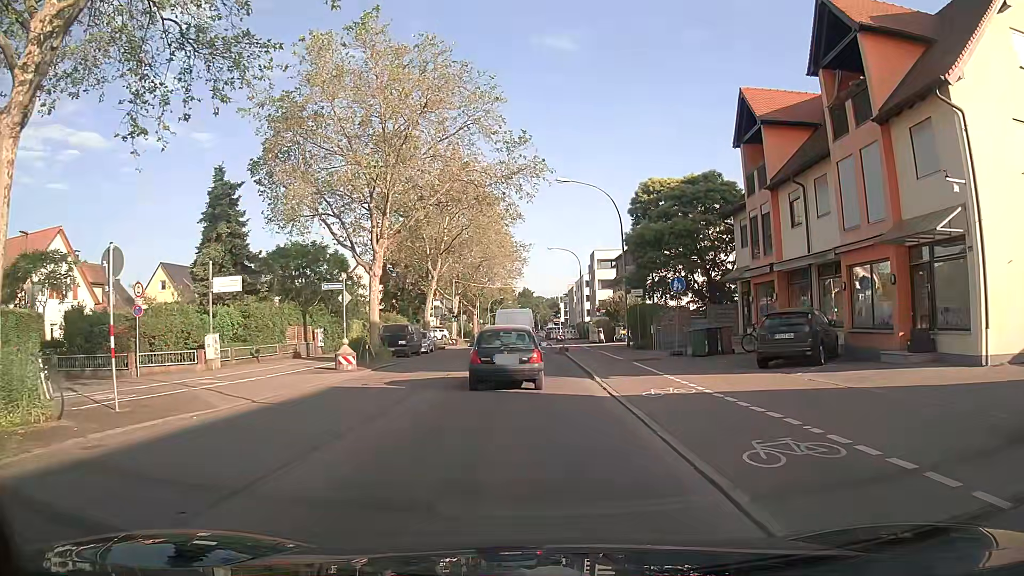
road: secondary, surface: asphalt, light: Day
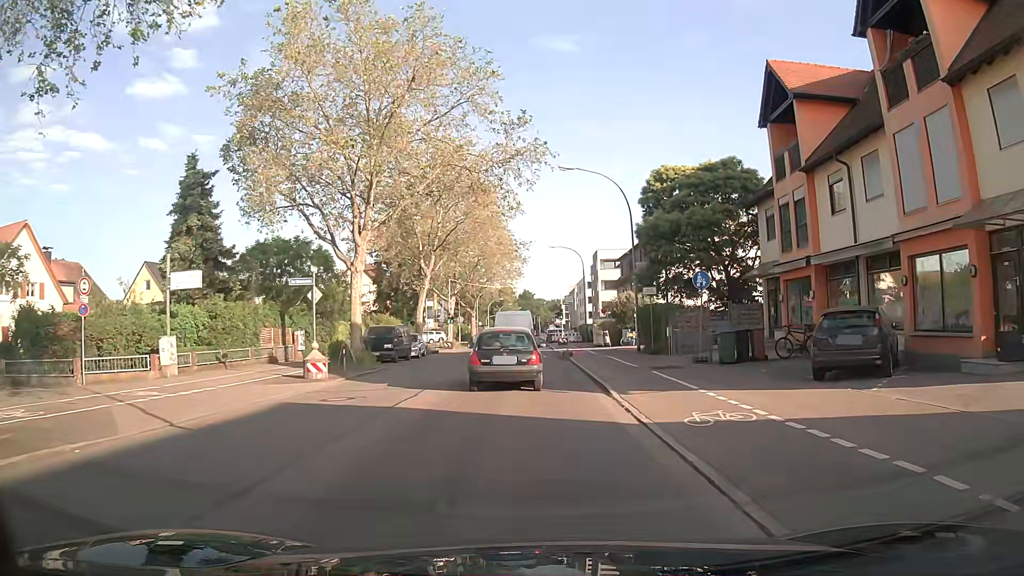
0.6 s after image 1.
(0.0, +3.6) m; +1°
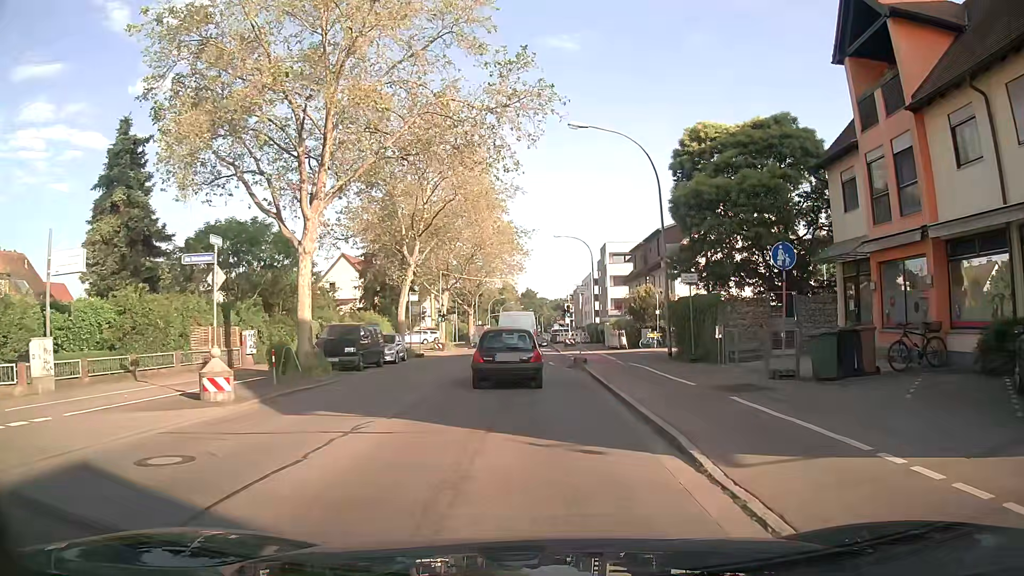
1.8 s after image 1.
(0.0, +7.3) m; -1°
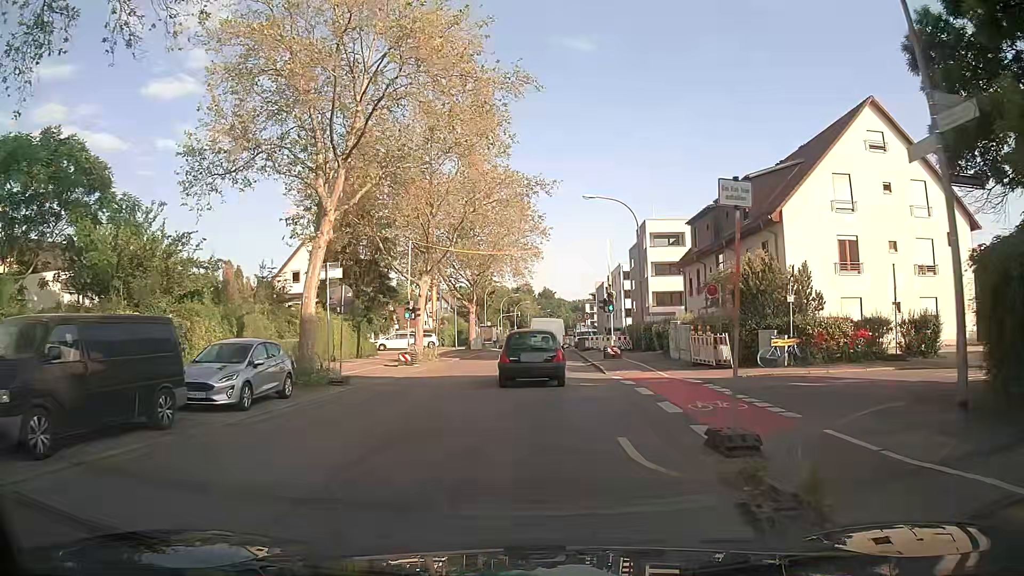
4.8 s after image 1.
(-0.2, +18.9) m; 0°
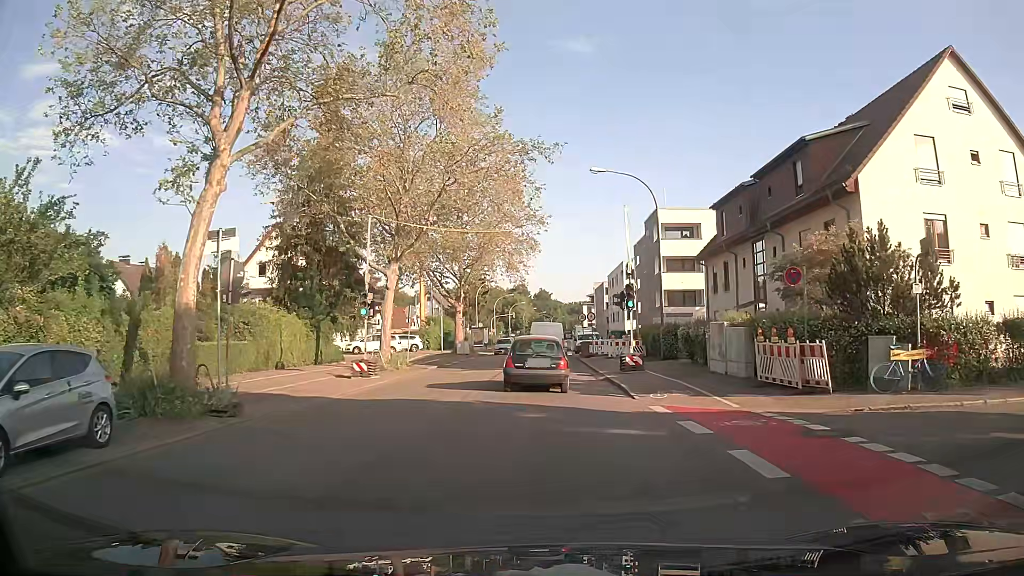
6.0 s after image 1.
(-0.3, +7.7) m; -2°
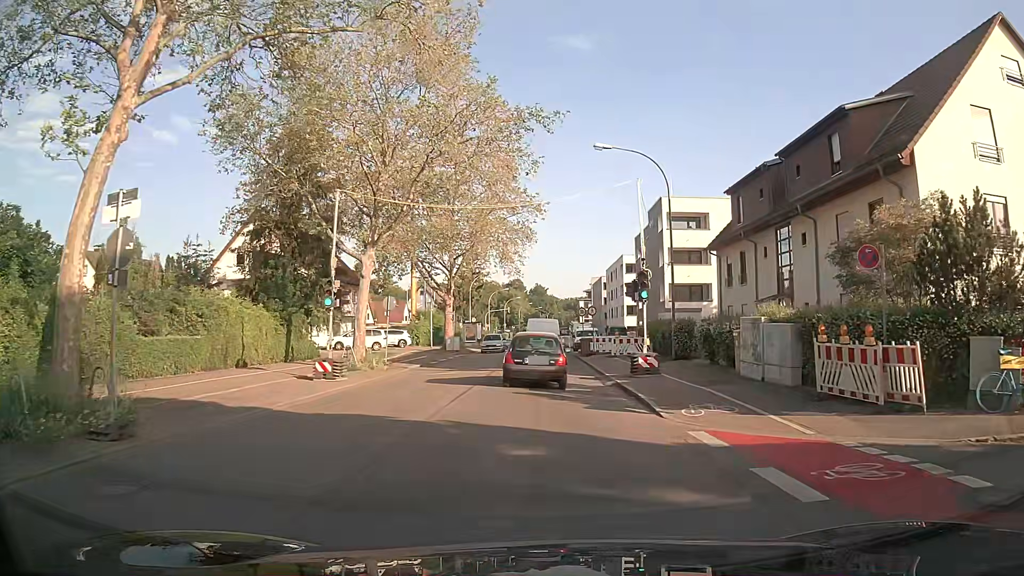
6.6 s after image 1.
(+0.1, +3.9) m; +3°
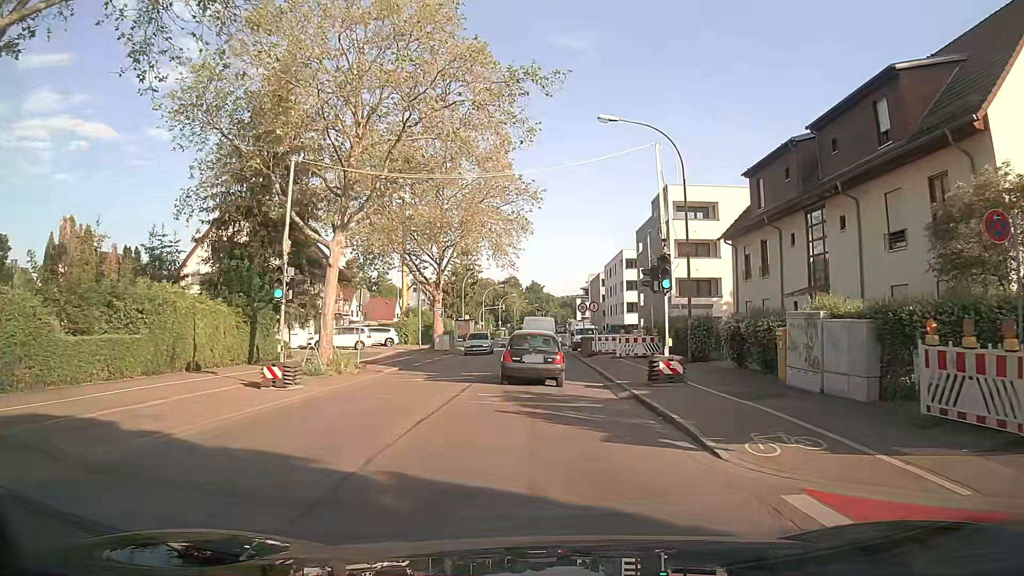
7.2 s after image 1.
(-0.1, +4.0) m; -1°
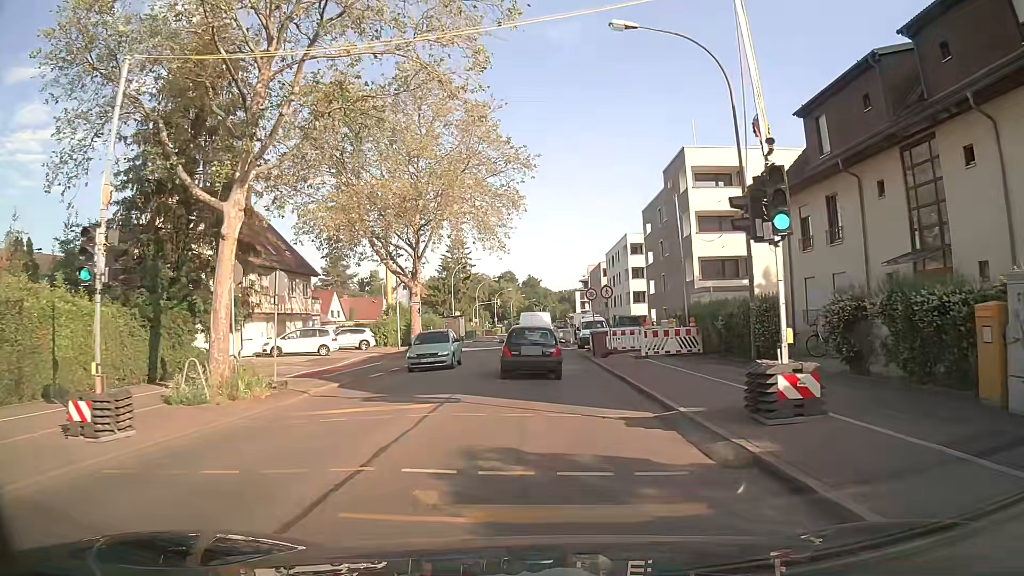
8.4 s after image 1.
(+0.1, +8.2) m; 0°
(0, +10) (0, +20) (0, +30) (0, +40) (+1, +50) (+1, +60) (+1, +70) (+1, +80) (+1, +90) (+1, +100) m
